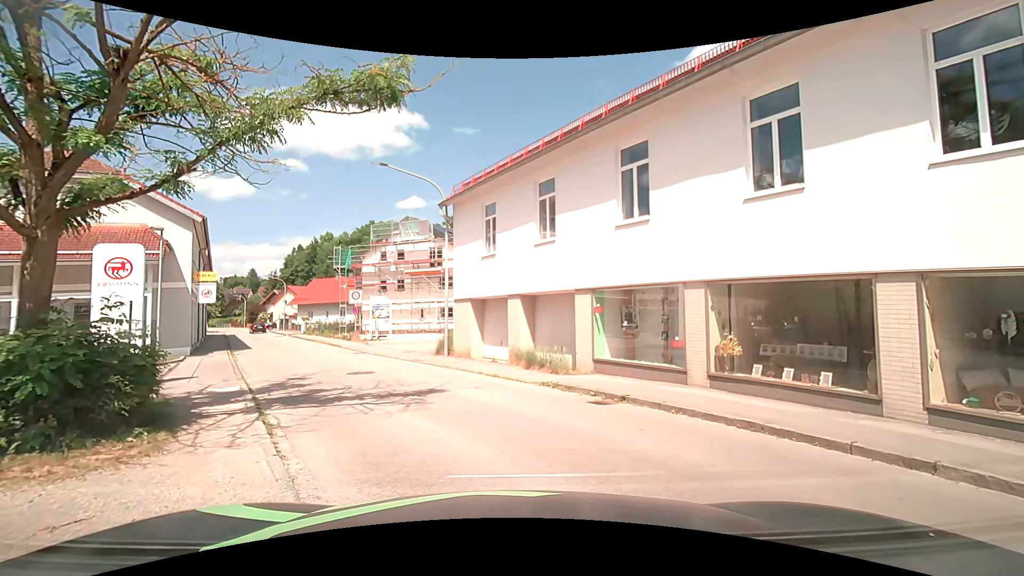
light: Day
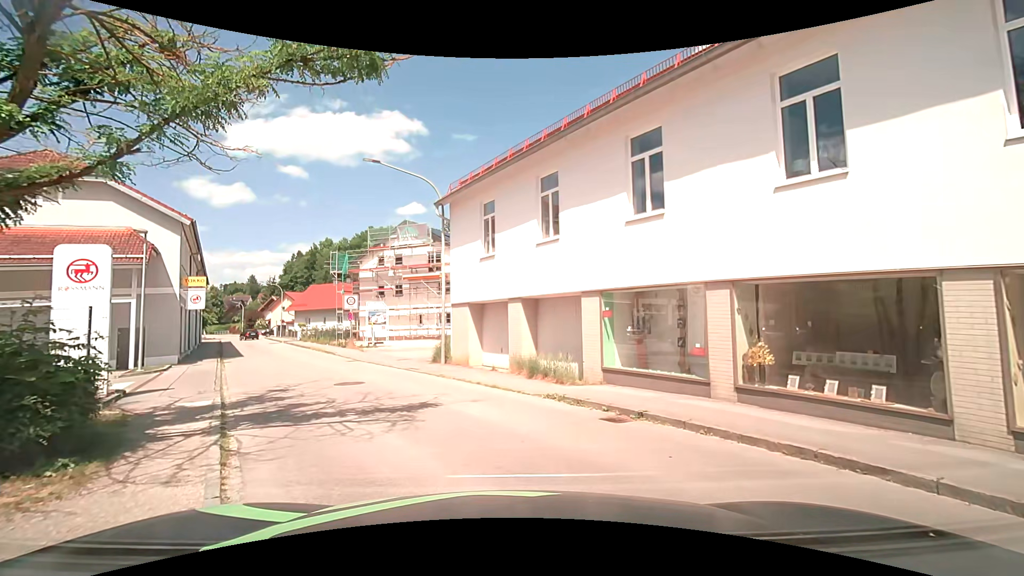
(0.0, +1.2) m; +1°
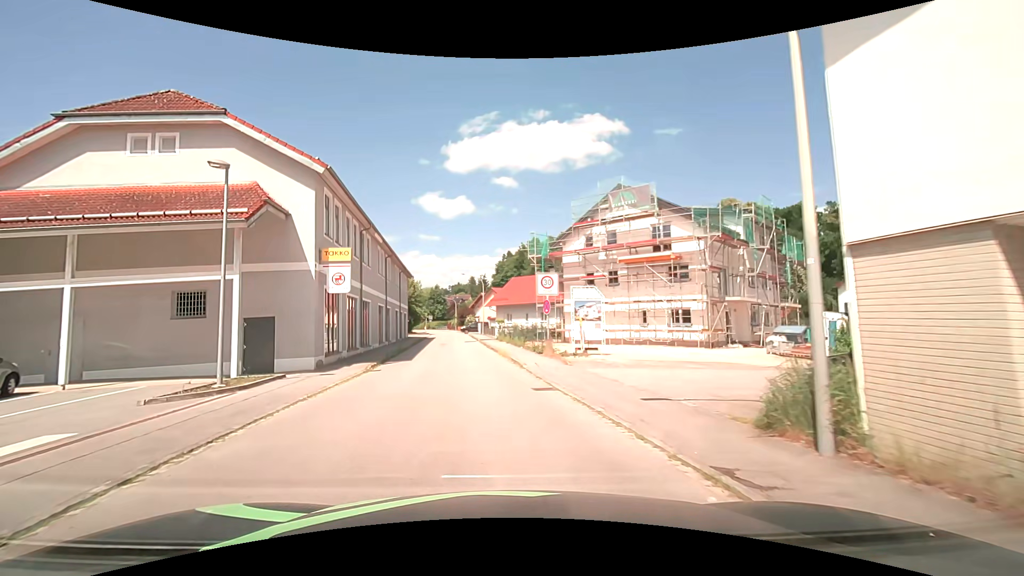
(-2.5, +13.2) m; -23°
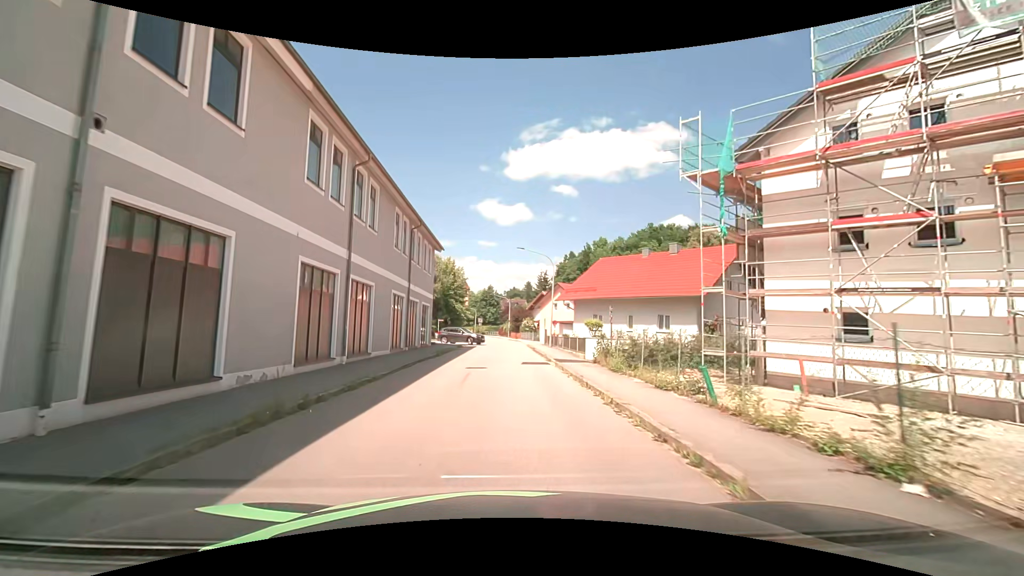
(-2.0, +23.6) m; -6°
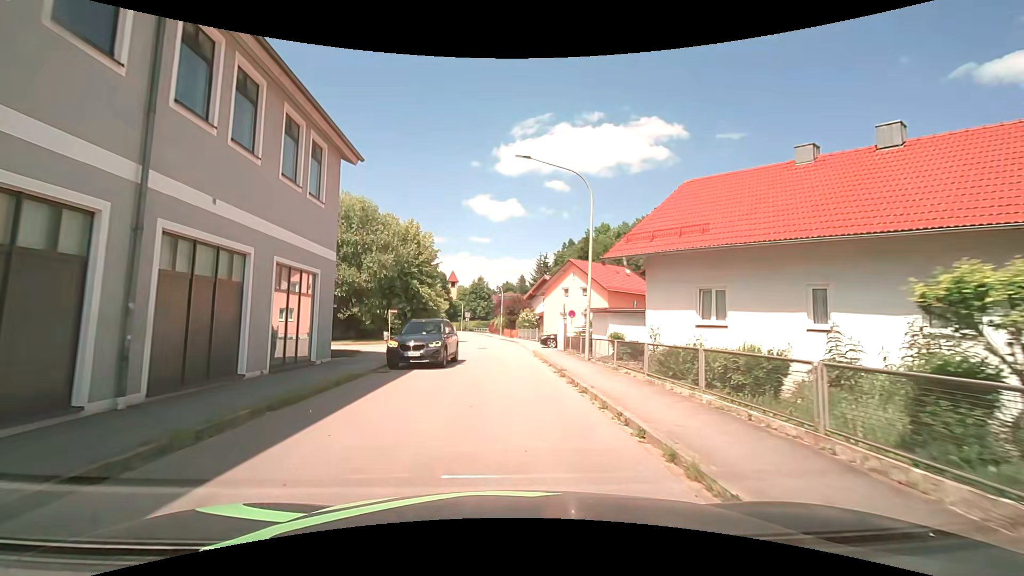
(+0.2, +20.0) m; +1°
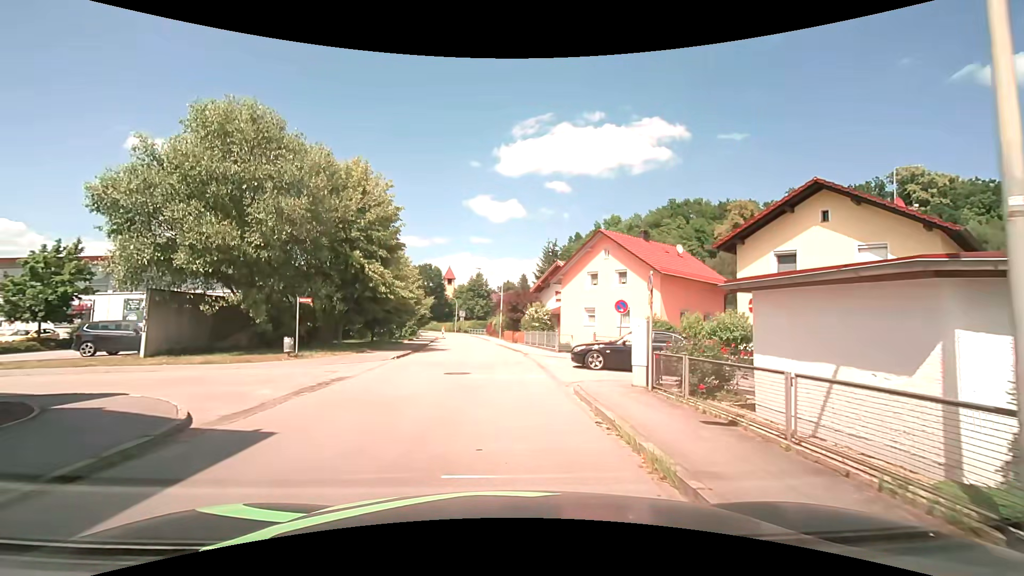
(0.0, +15.2) m; 0°
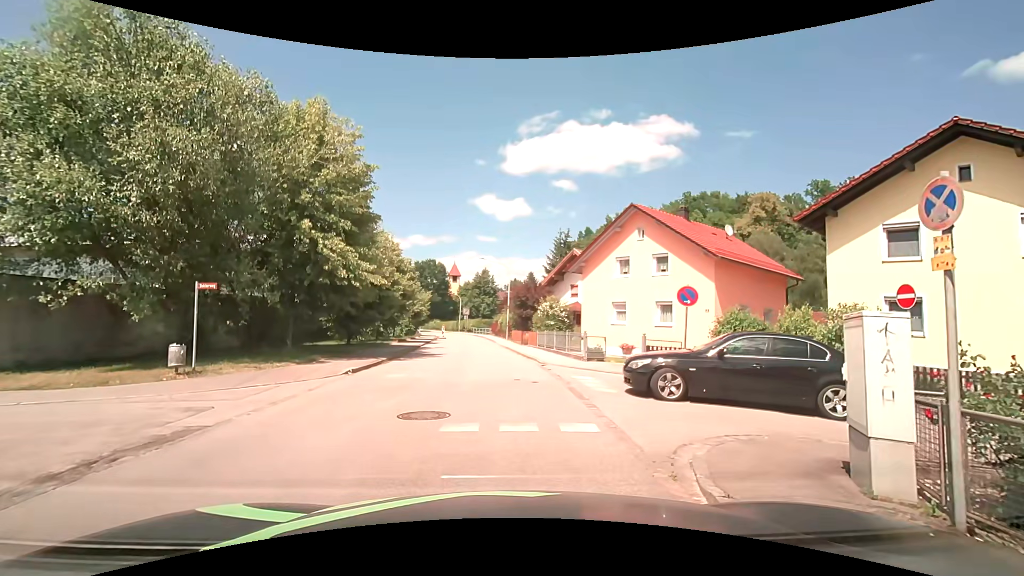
(-0.1, +6.4) m; -3°
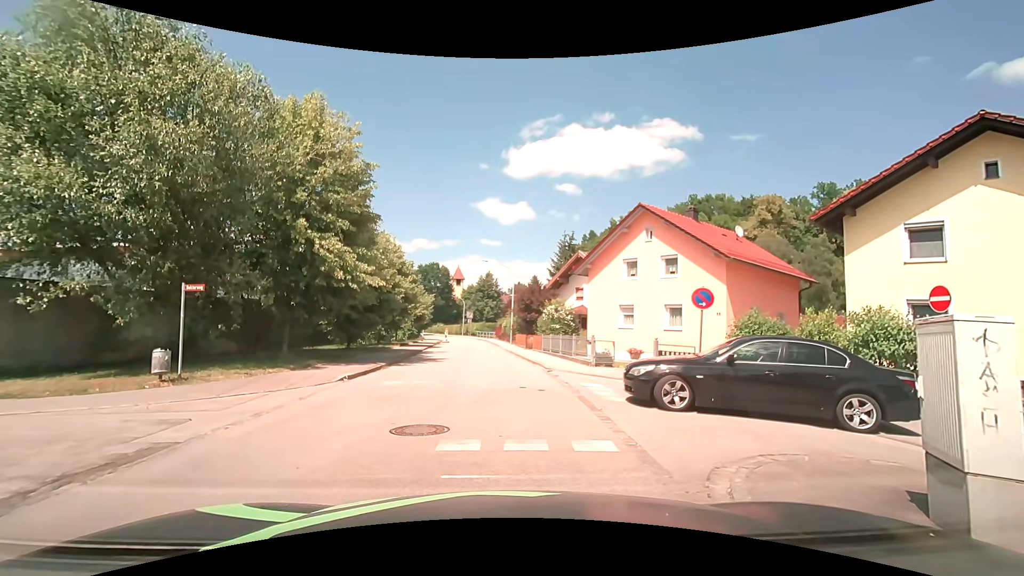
(0.0, +0.7) m; 0°
